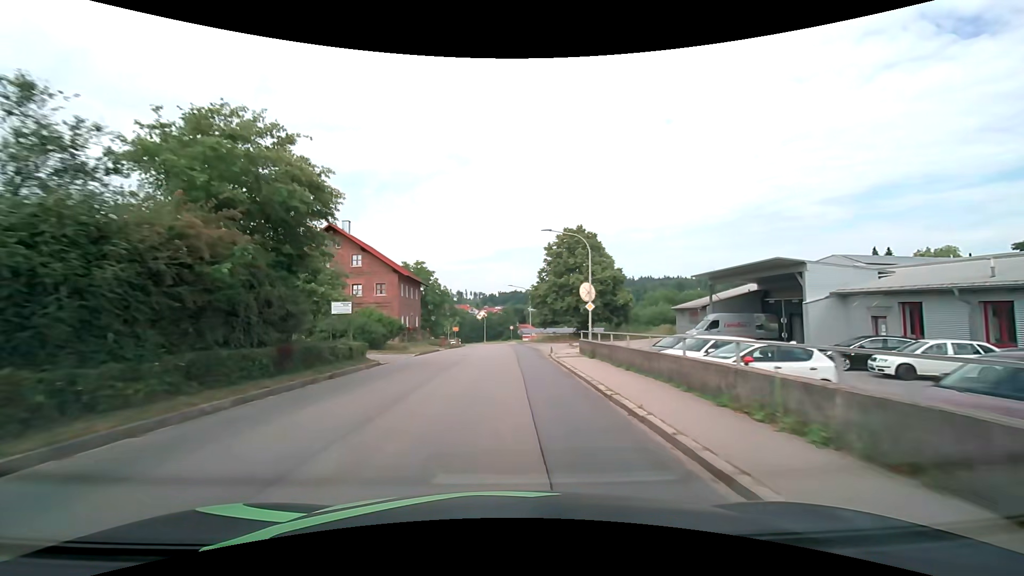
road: tertiary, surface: asphalt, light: Day
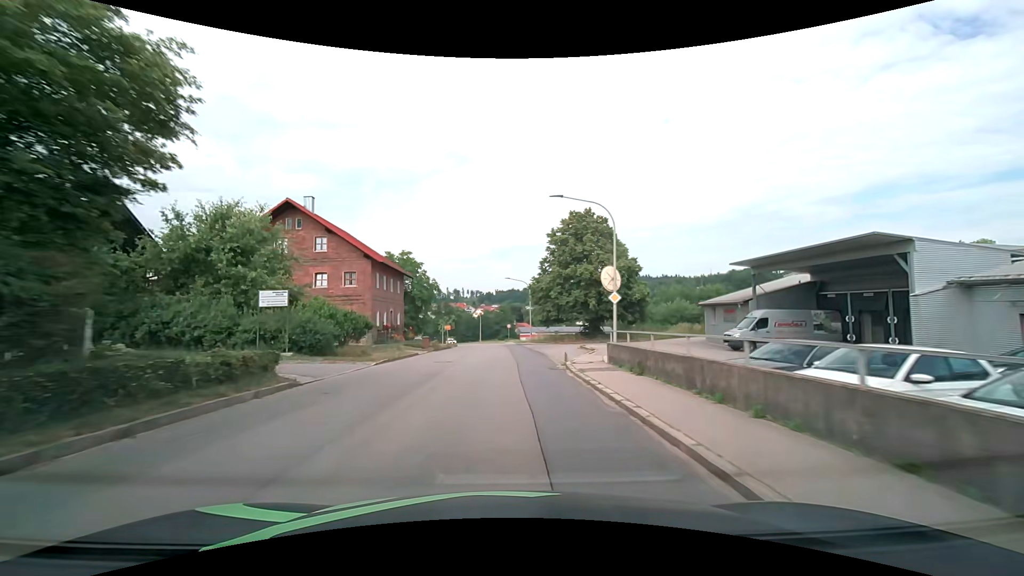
(0.0, +7.6) m; 0°
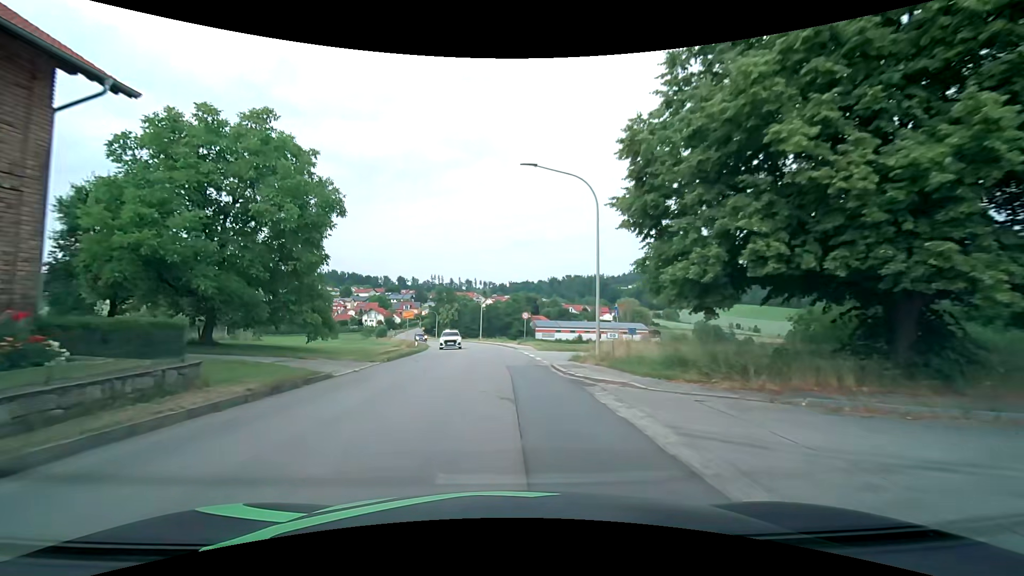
(0.0, +38.1) m; -1°
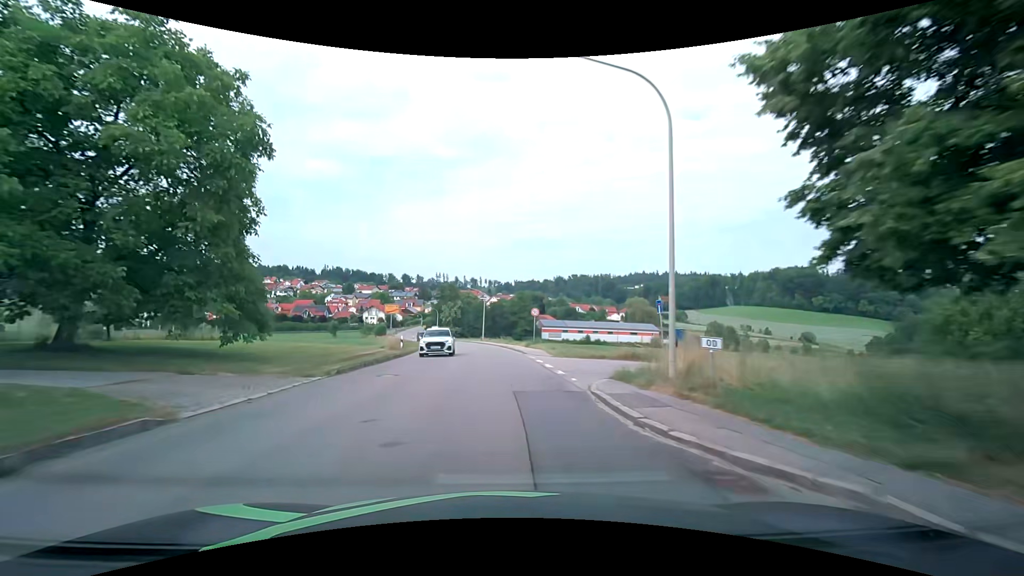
(0.0, +7.7) m; 0°
(0, +10) (0, +20) (-1, +30) (-2, +40) (-3, +50) (-5, +60) (-7, +70) (-9, +79) (-11, +89) (-14, +99) m
